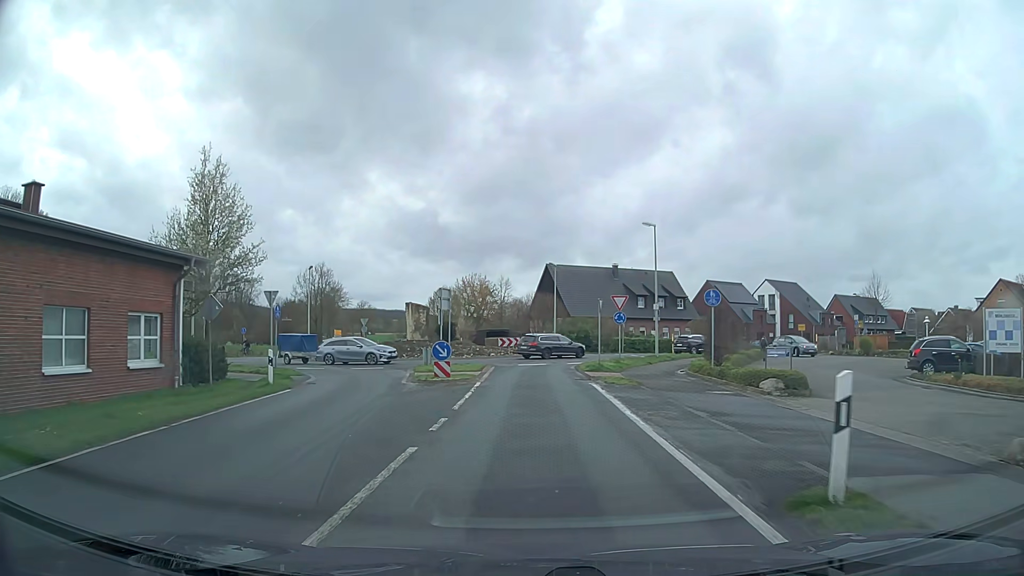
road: secondary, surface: asphalt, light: Day
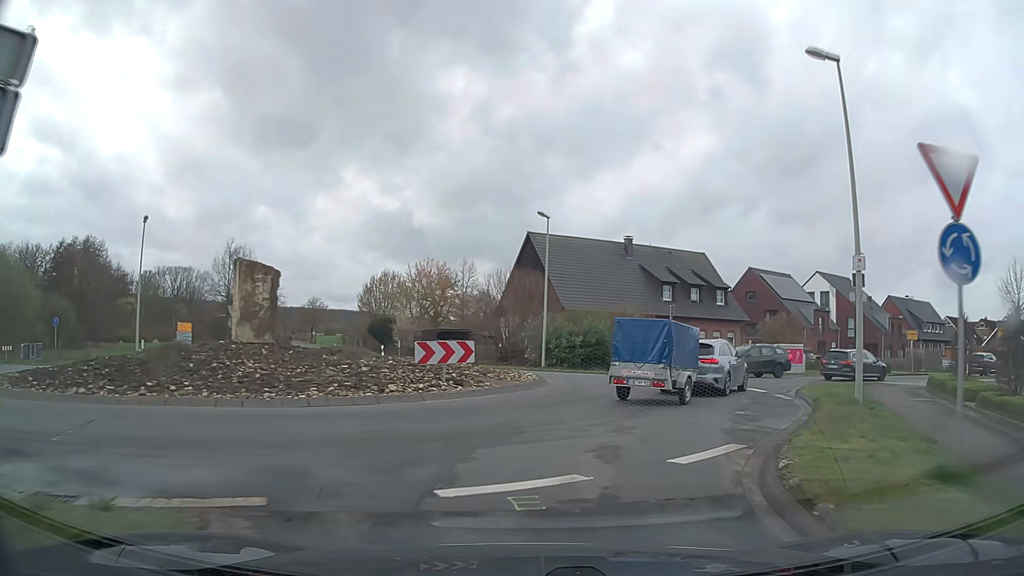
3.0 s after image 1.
(-0.1, +27.3) m; +2°
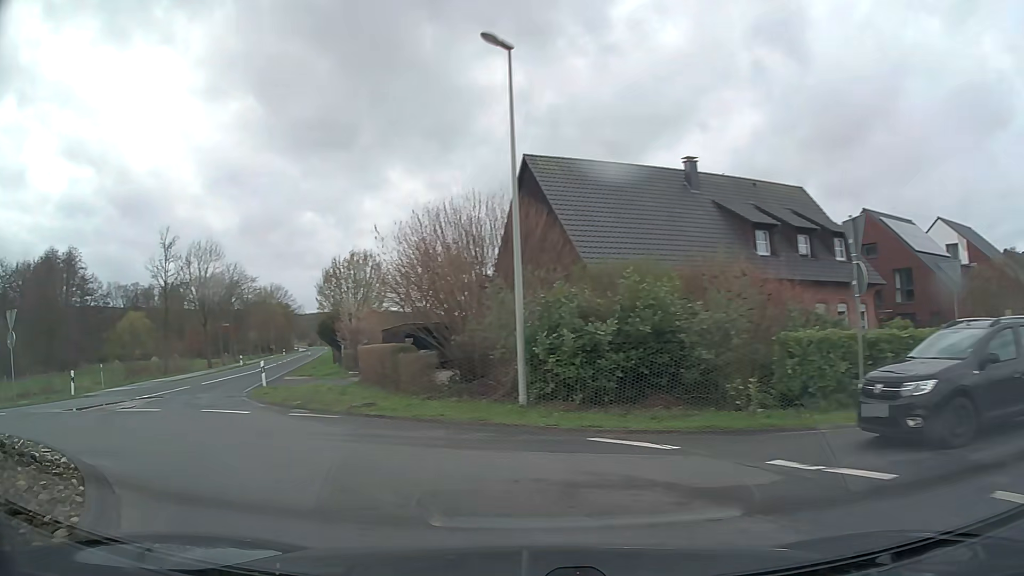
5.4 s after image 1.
(+2.7, +21.5) m; -2°
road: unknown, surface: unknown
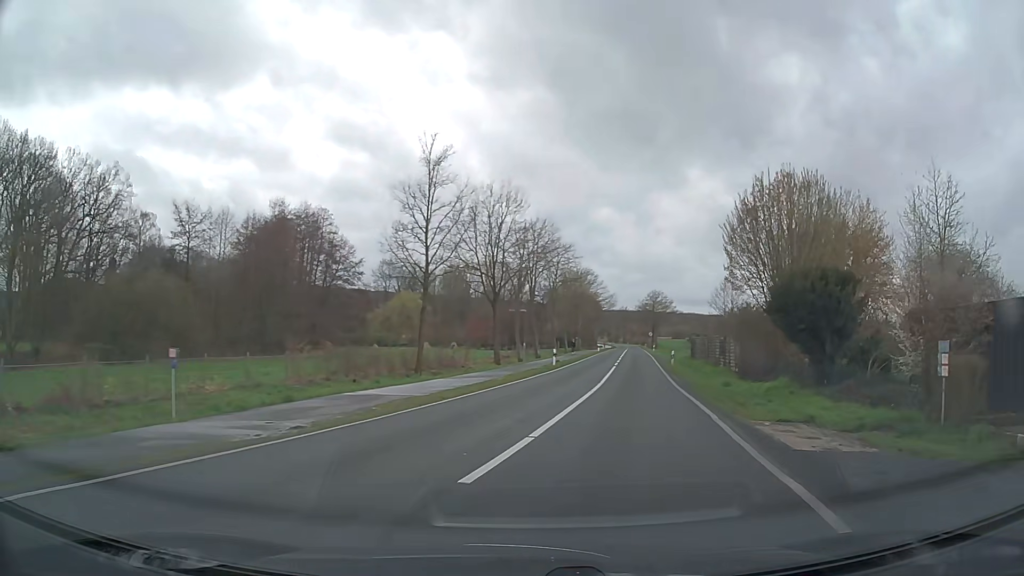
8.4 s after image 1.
(-12.5, +23.6) m; -29°
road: secondary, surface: asphalt
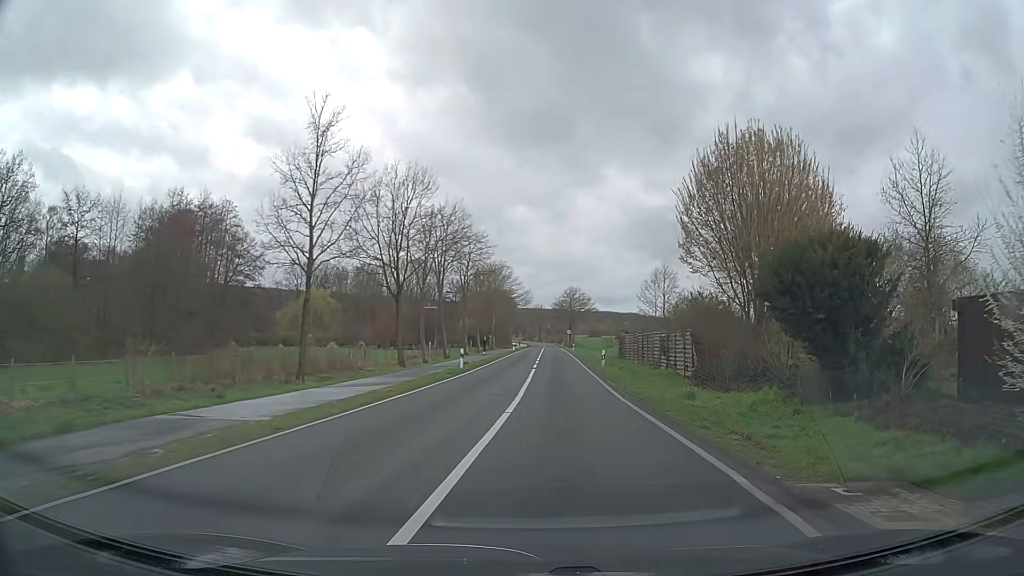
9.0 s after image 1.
(+0.5, +6.5) m; +8°
